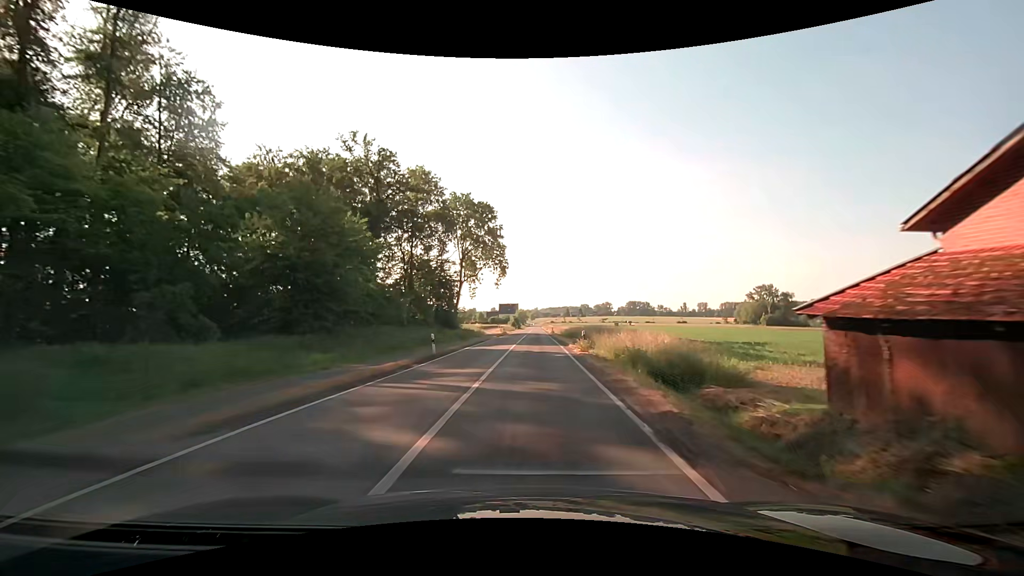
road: secondary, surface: asphalt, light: Day
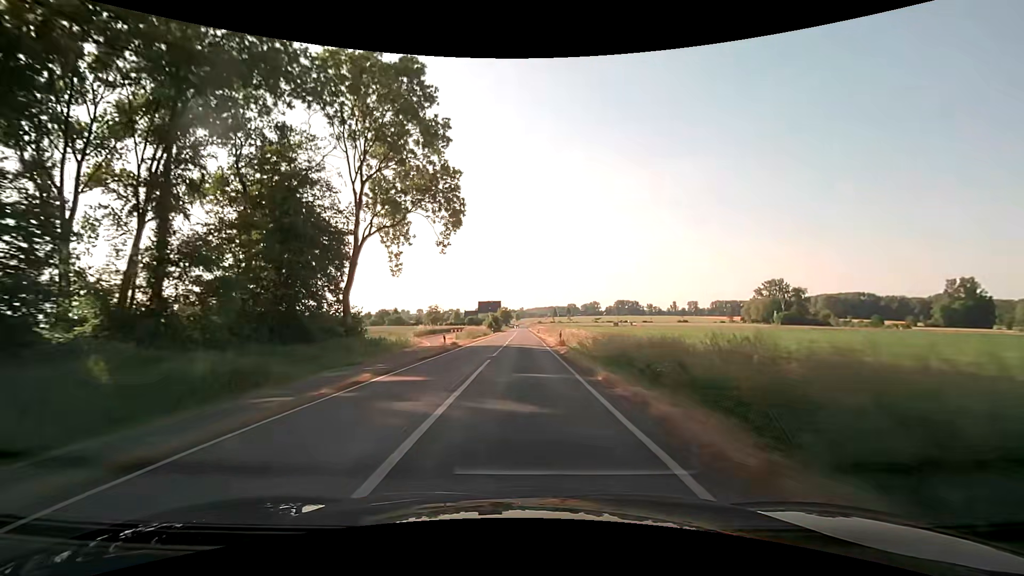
(+1.3, +43.1) m; +2°
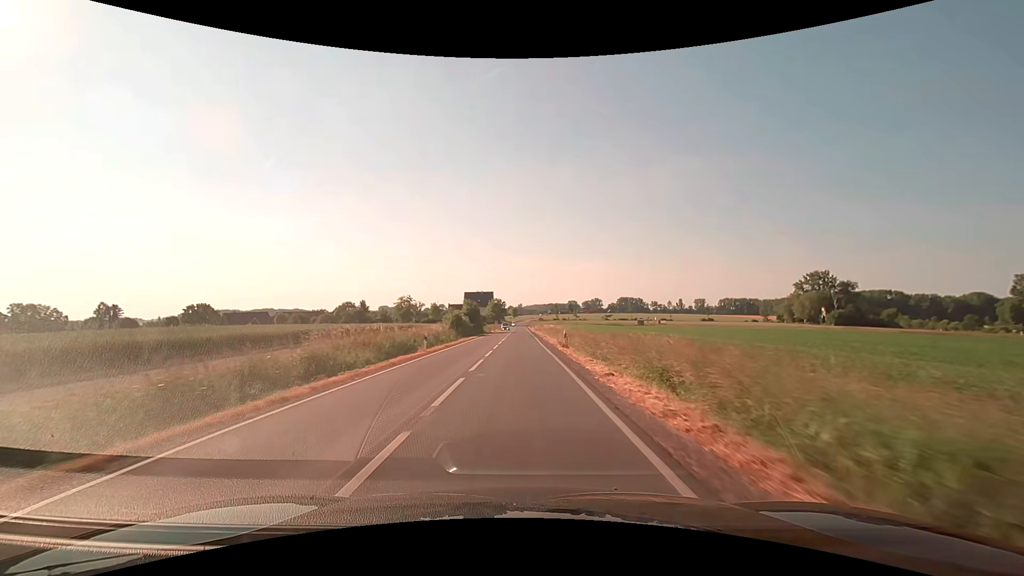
(0.0, +53.9) m; 0°
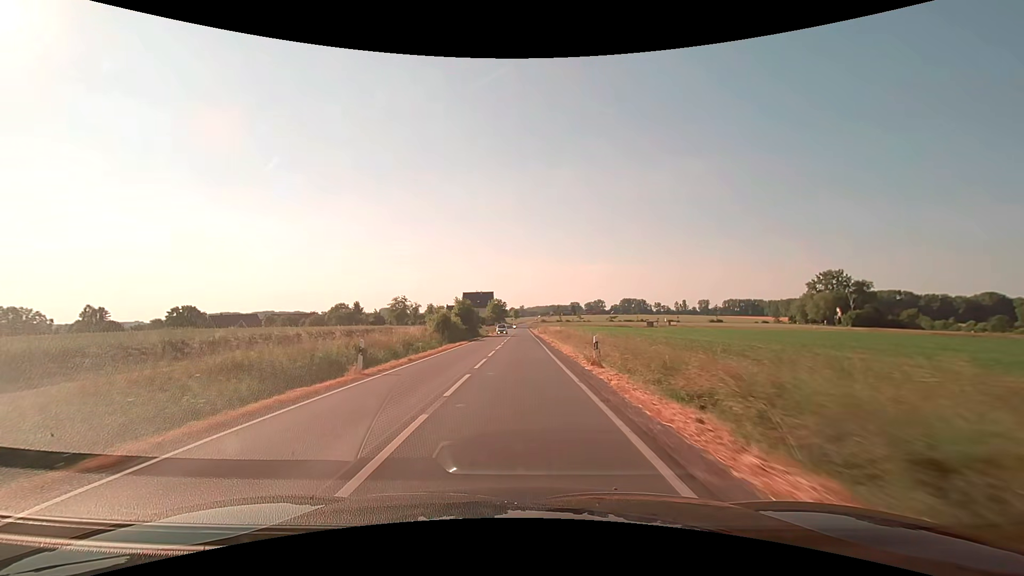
(0.0, +10.8) m; 0°
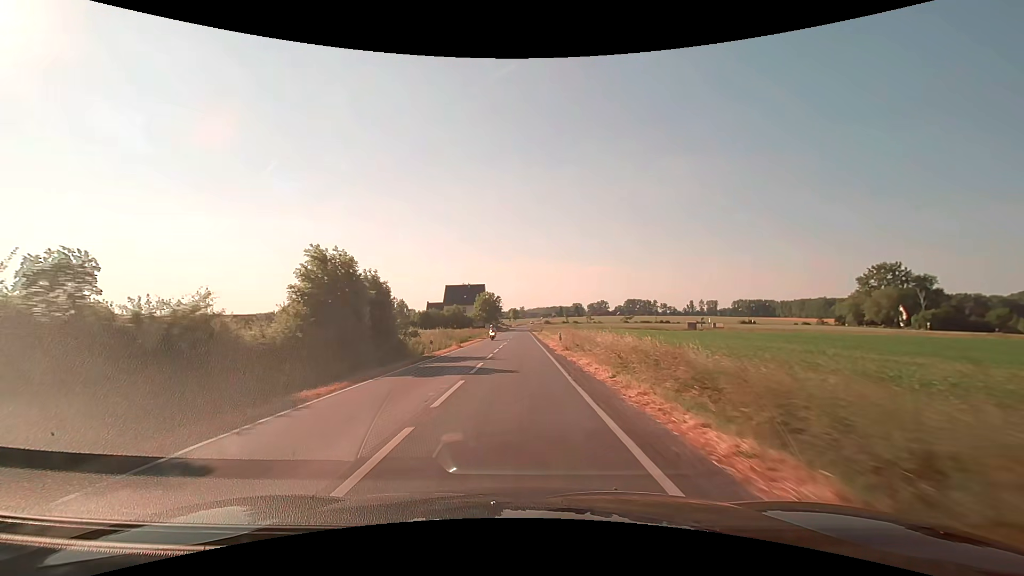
(0.0, +43.3) m; 0°
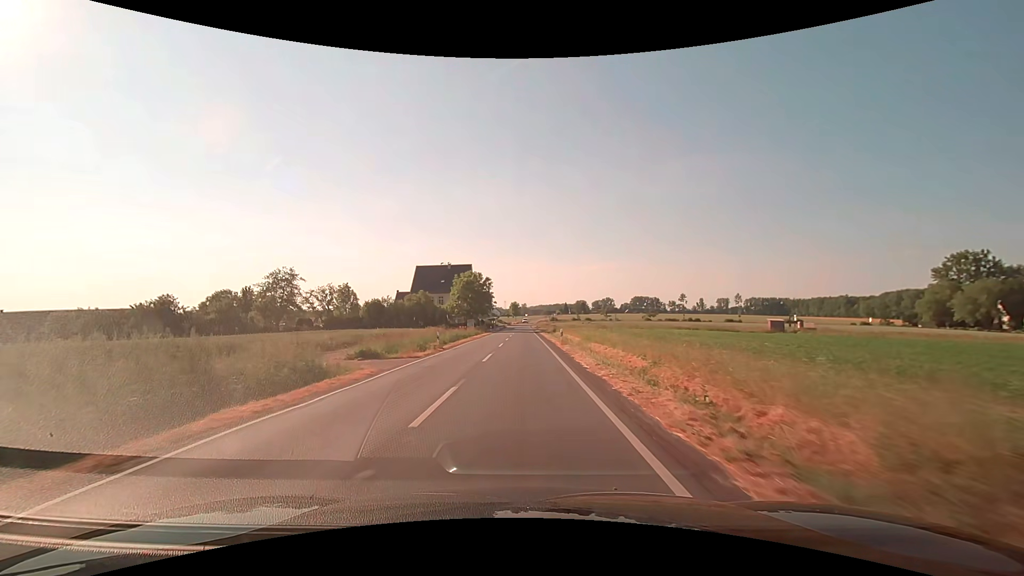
(+0.1, +43.2) m; 0°
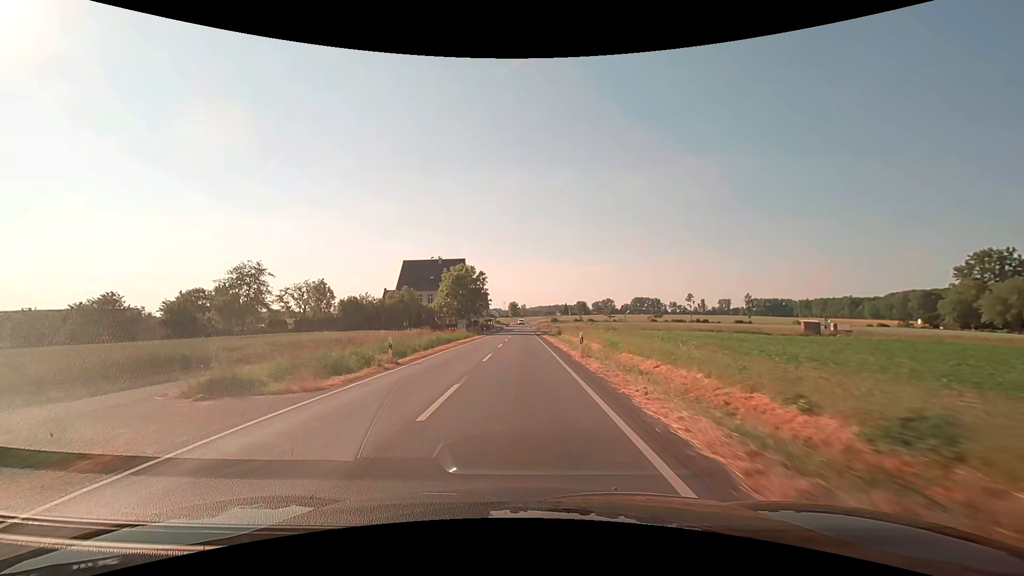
(0.0, +10.8) m; 0°
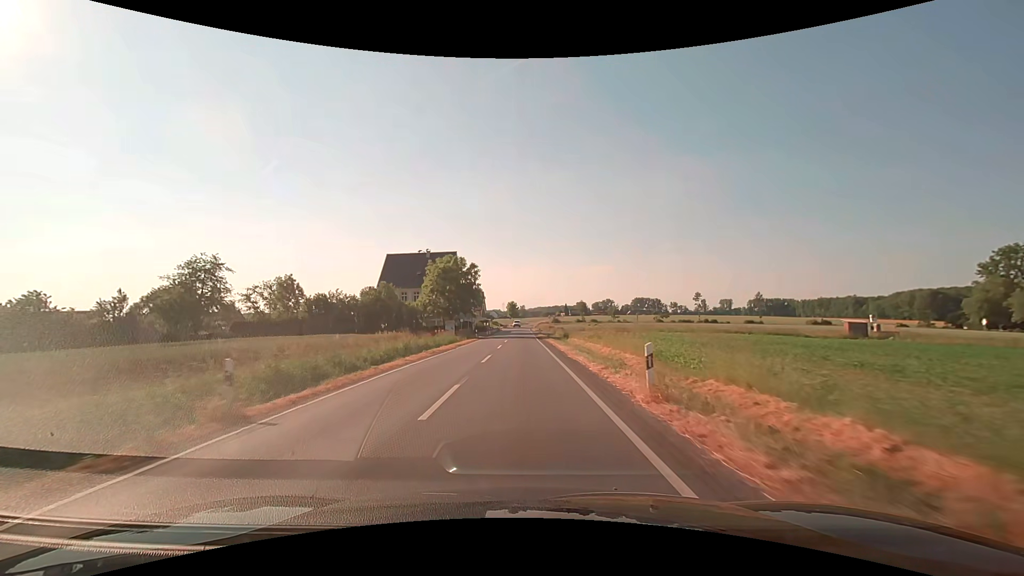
(0.0, +10.8) m; 0°
(0, +10) (0, +20) (0, +30) (0, +40) (0, +50) (0, +60) (0, +70) (0, +80) (0, +90) (0, +100) m
